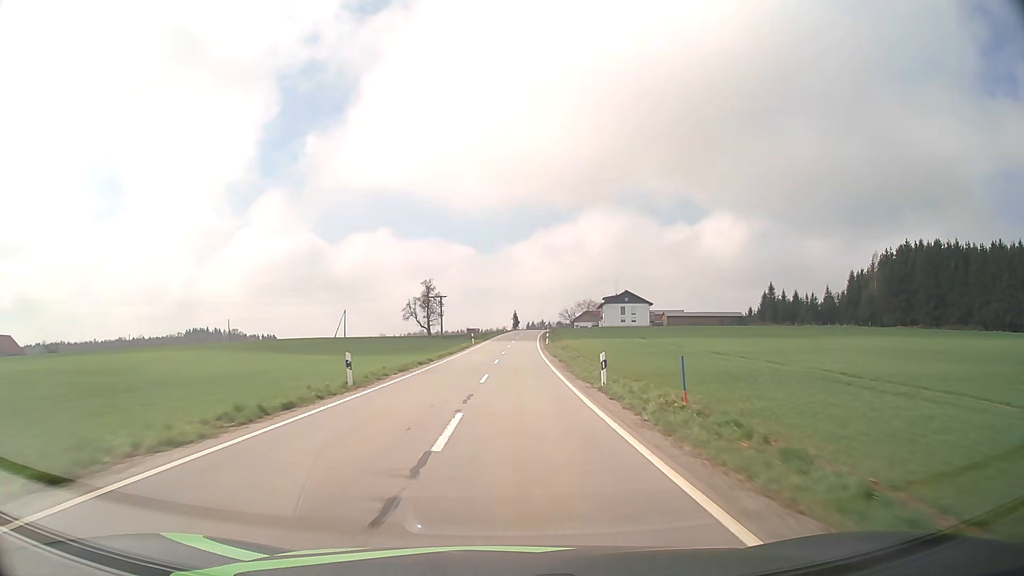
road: tertiary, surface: asphalt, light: Day
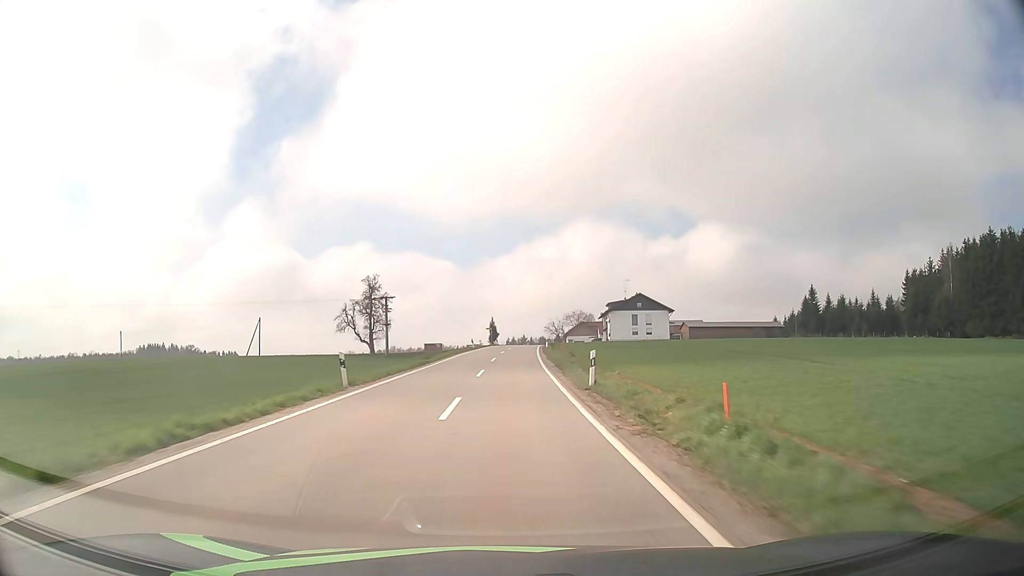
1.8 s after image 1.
(+0.9, +44.5) m; +2°
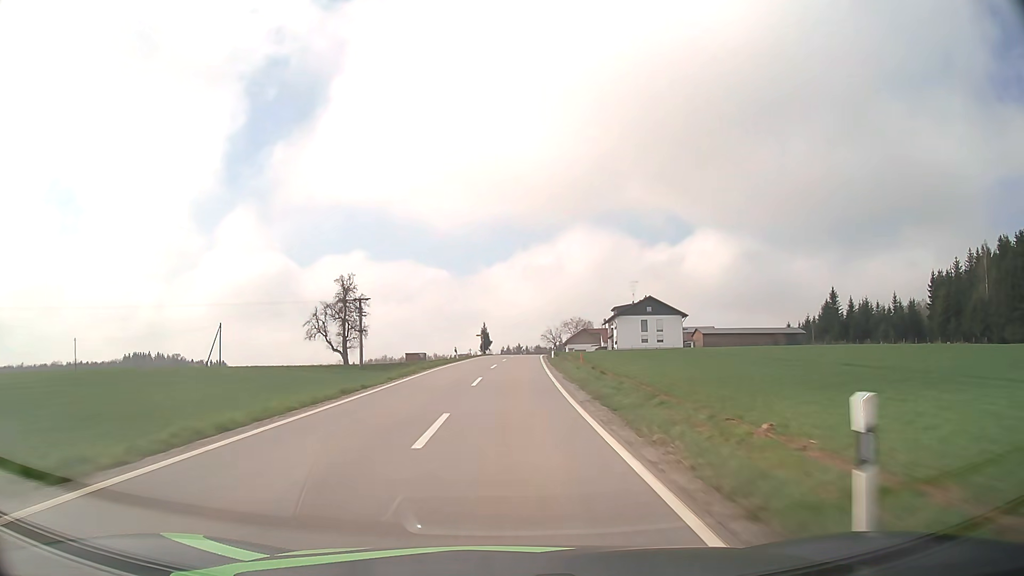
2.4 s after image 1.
(+0.1, +14.9) m; 0°
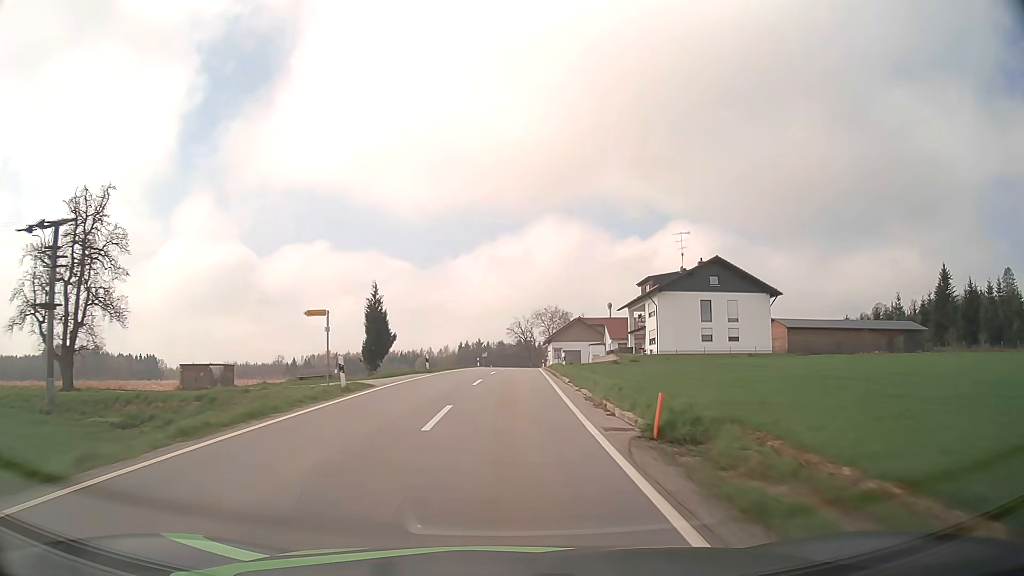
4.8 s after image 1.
(+1.6, +57.9) m; +3°
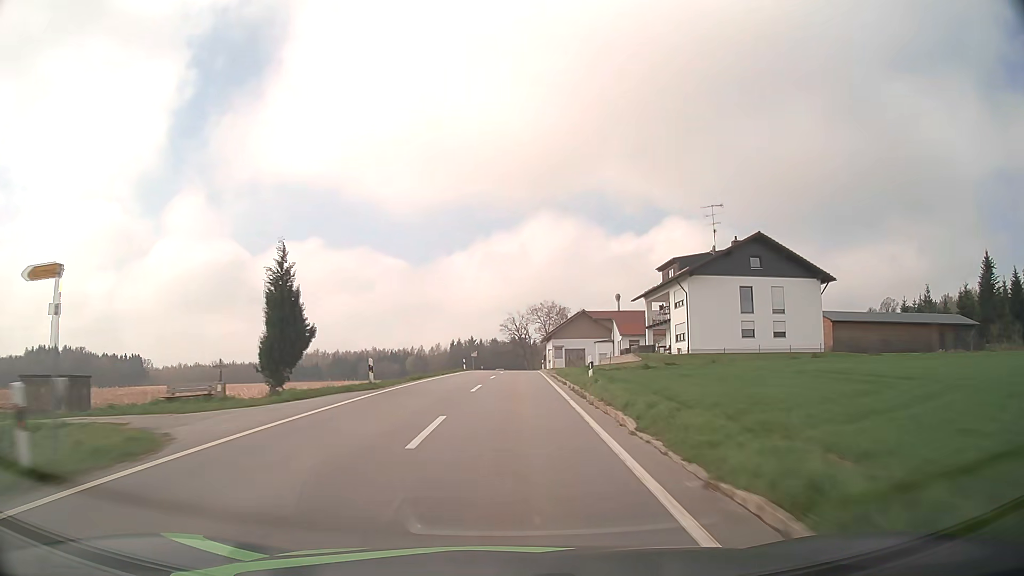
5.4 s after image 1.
(0.0, +13.6) m; 0°
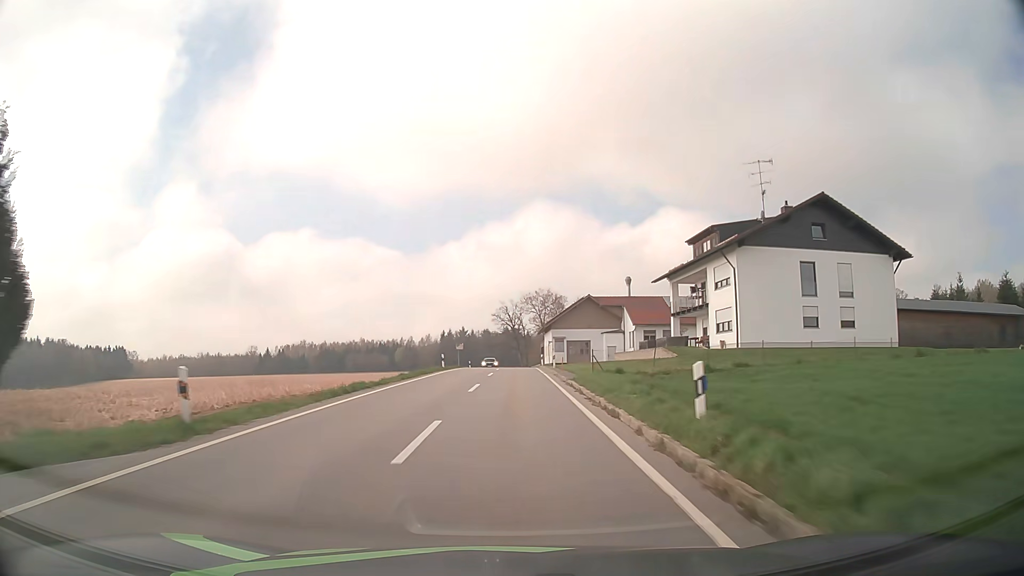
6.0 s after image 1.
(+0.1, +13.1) m; +1°
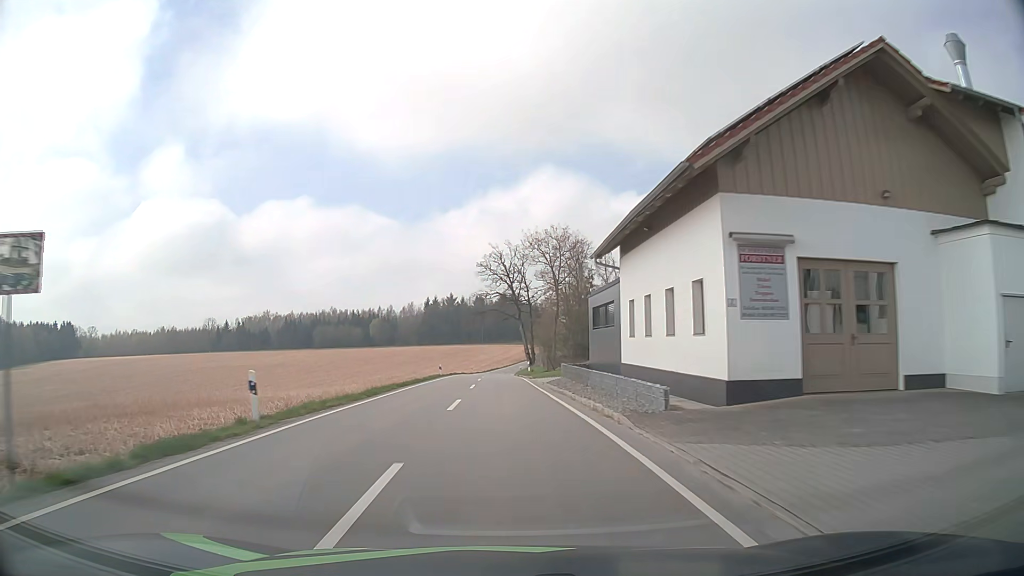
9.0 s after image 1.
(+0.8, +63.4) m; 0°
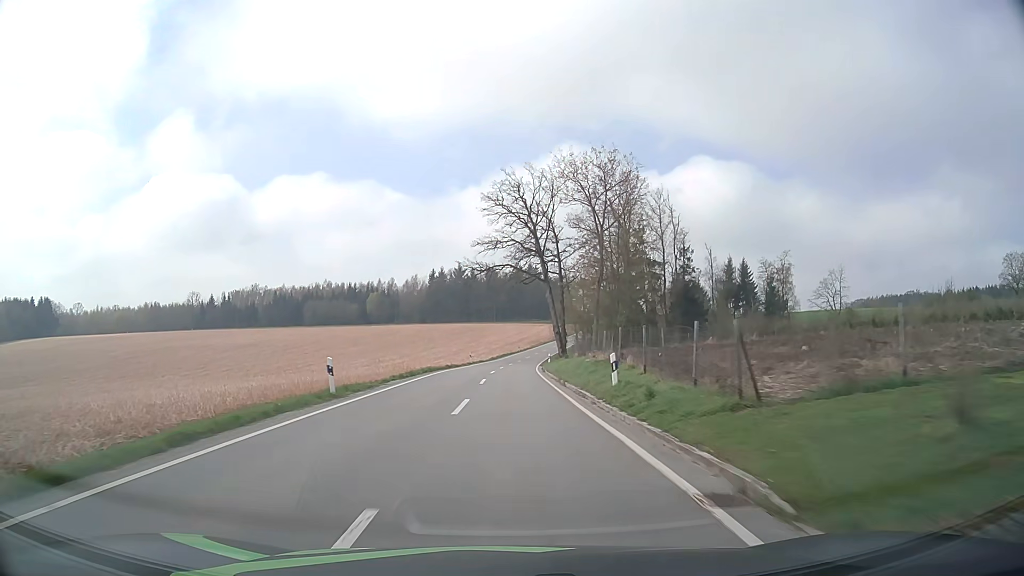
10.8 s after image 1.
(-0.7, +38.3) m; -1°
(0, +10) (0, +20) (0, +30) (0, +40) (+1, +50) (+1, +60) (+2, +70) (+3, +80) (+4, +90) (+5, +100) m
